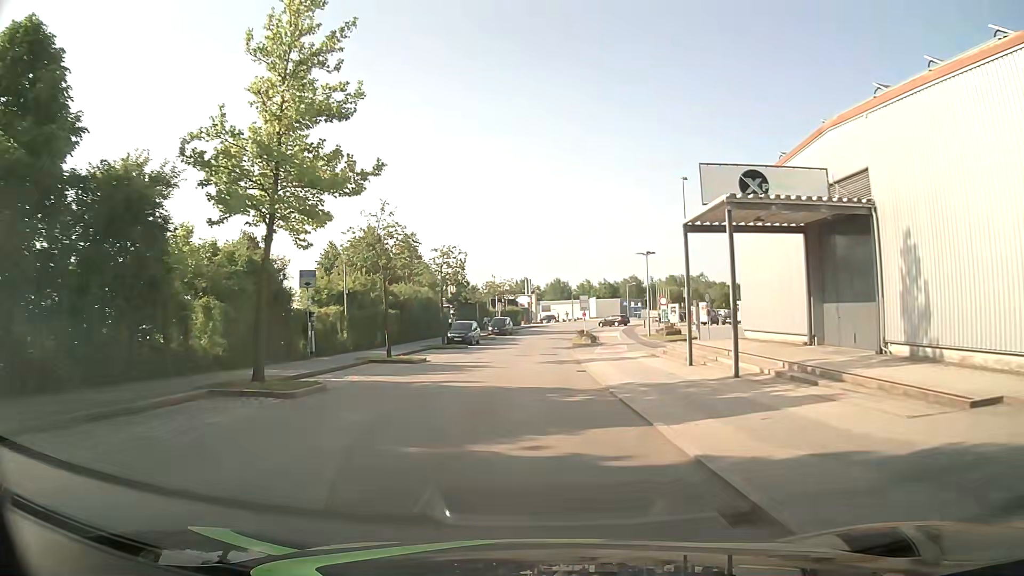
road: residential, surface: asphalt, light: Day
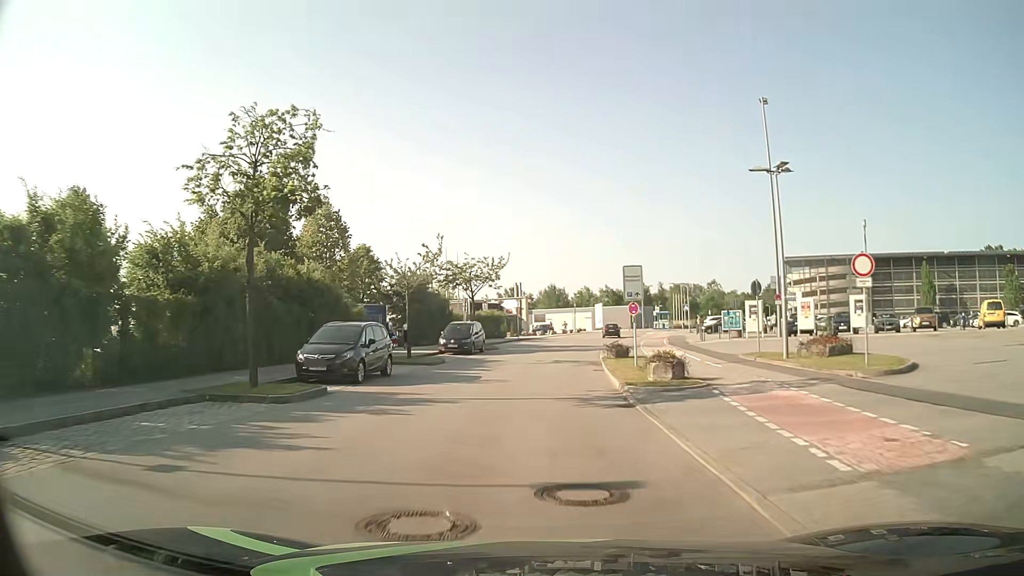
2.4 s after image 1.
(+0.2, +28.6) m; 0°
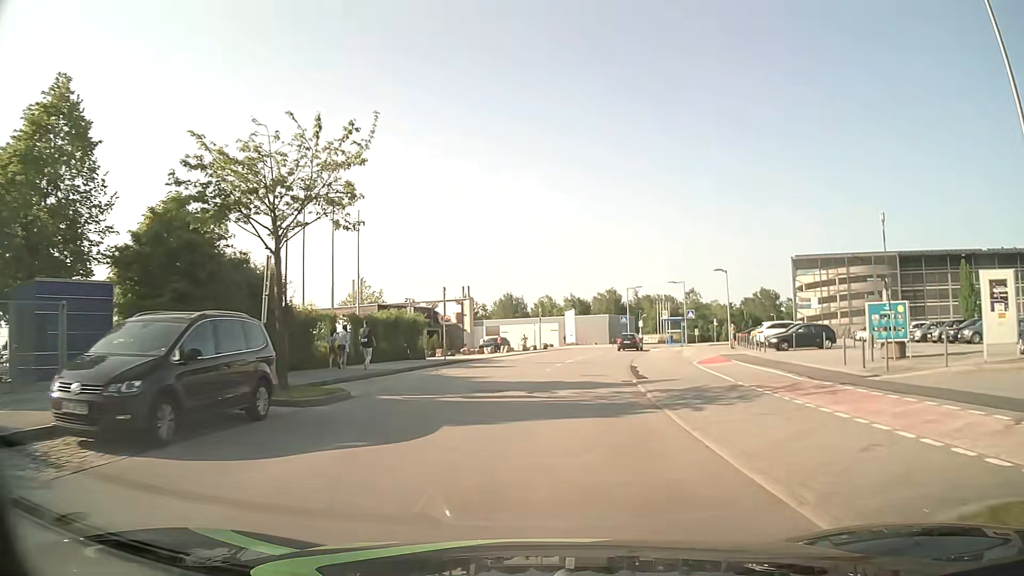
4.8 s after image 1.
(+0.8, +27.6) m; +4°
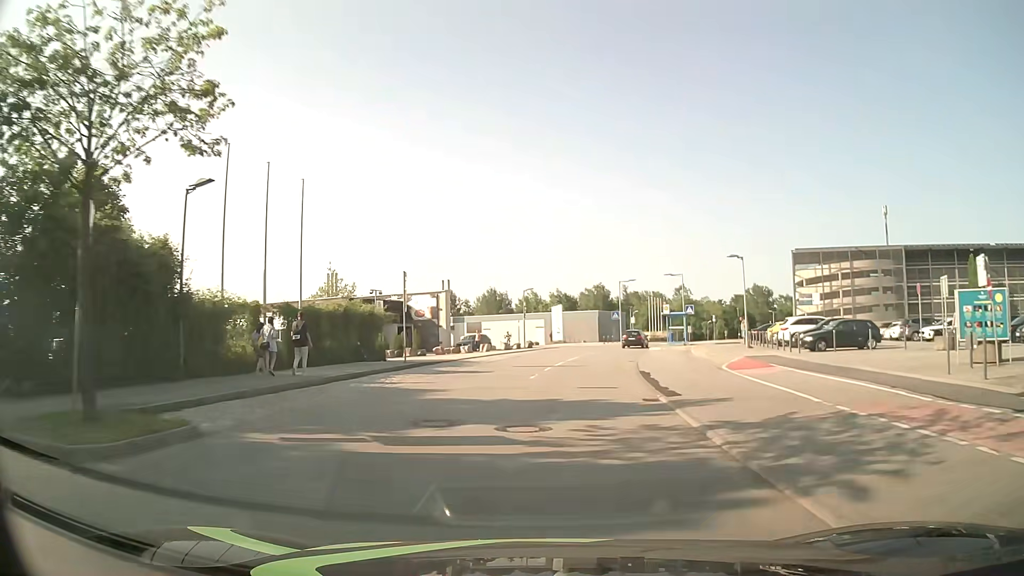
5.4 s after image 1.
(+0.1, +6.6) m; +1°
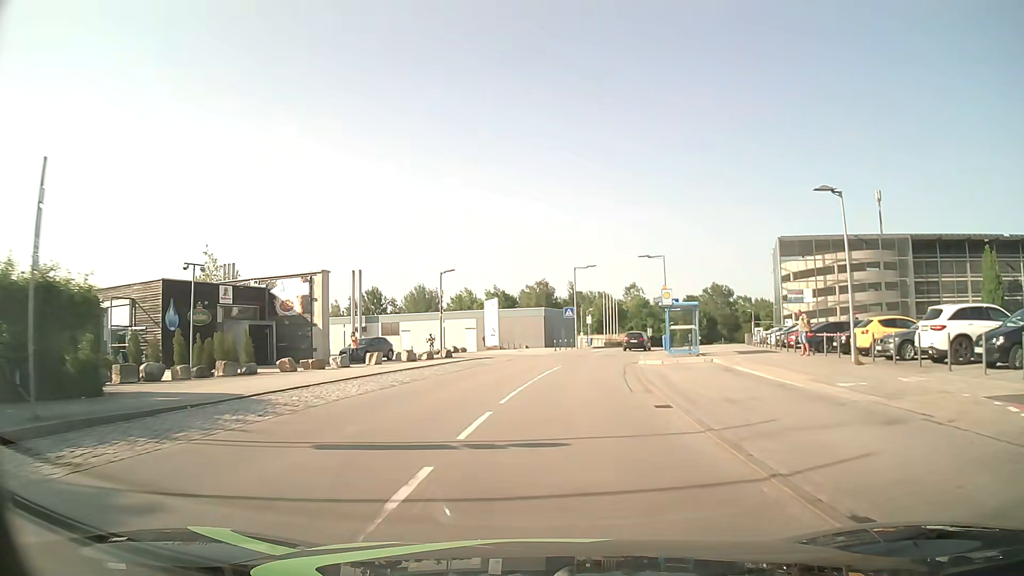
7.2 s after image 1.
(+0.9, +19.1) m; +6°
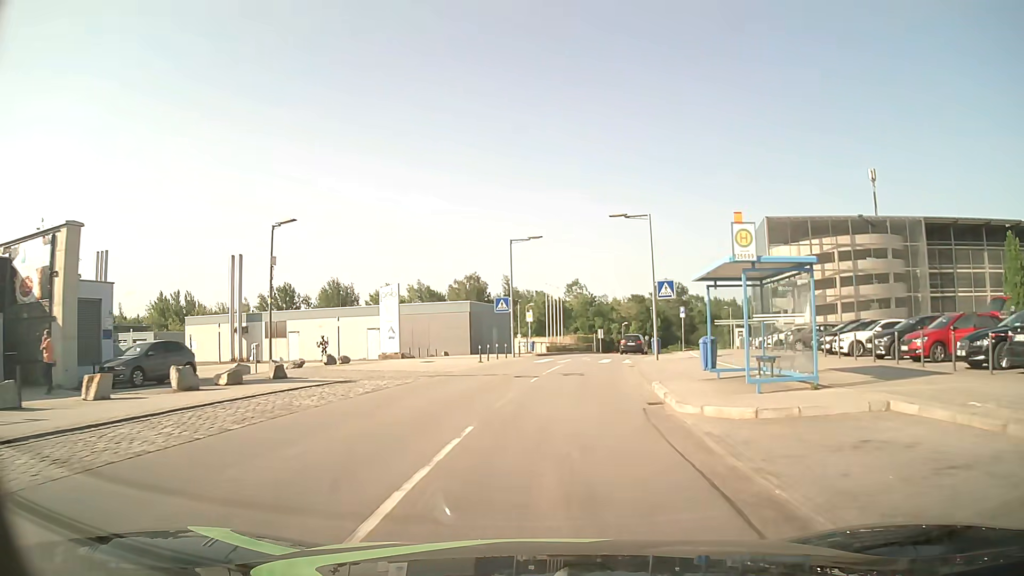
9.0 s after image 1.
(+0.8, +18.3) m; +5°
